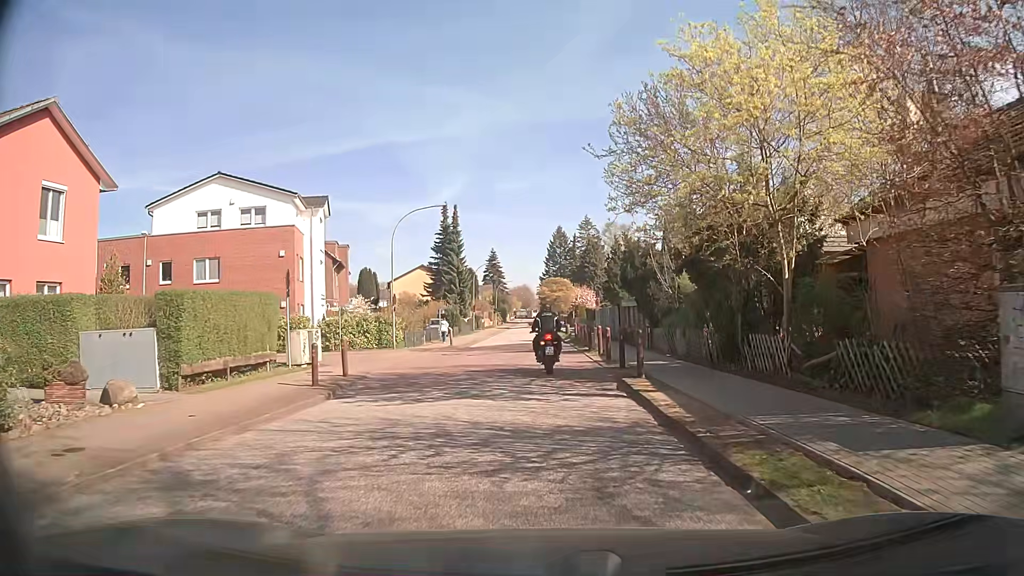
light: Day
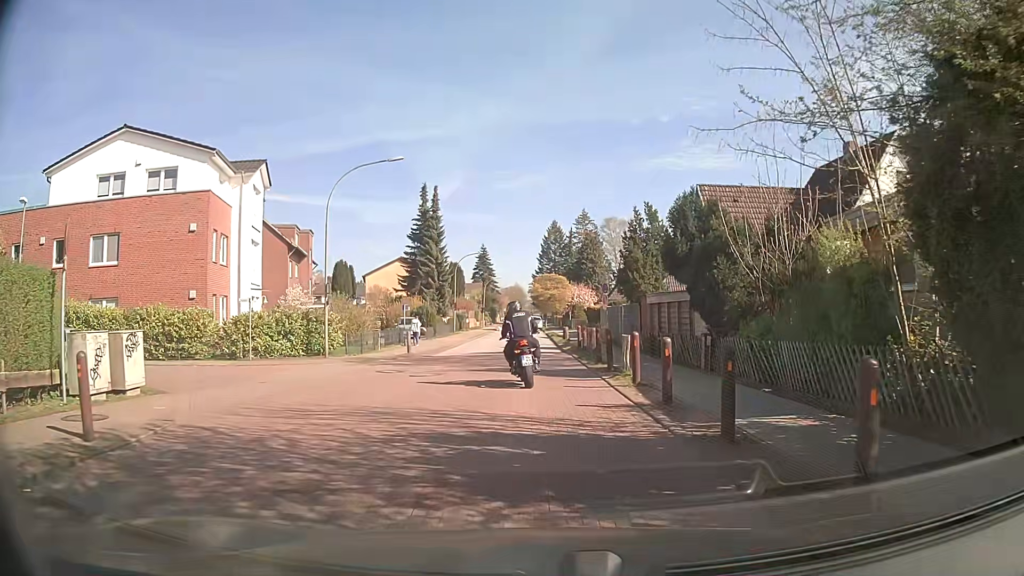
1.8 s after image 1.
(+0.1, +10.1) m; 0°
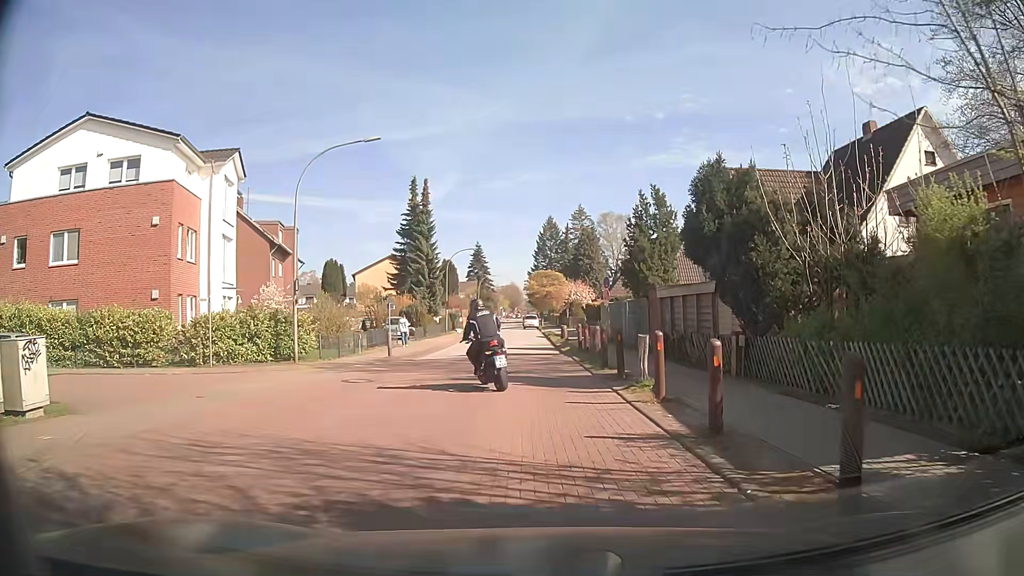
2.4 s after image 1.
(0.0, +2.9) m; 0°
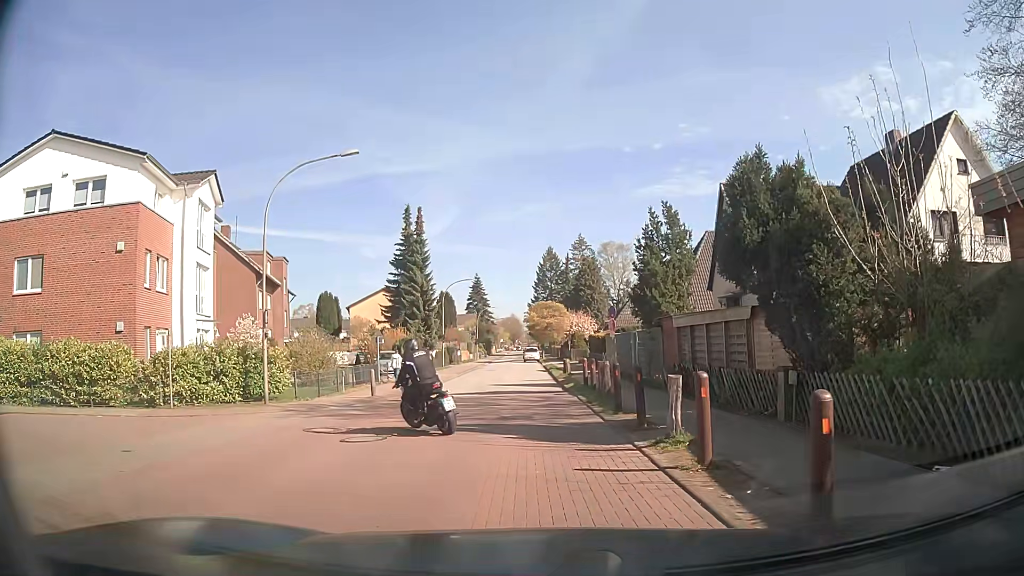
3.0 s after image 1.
(0.0, +2.7) m; 0°
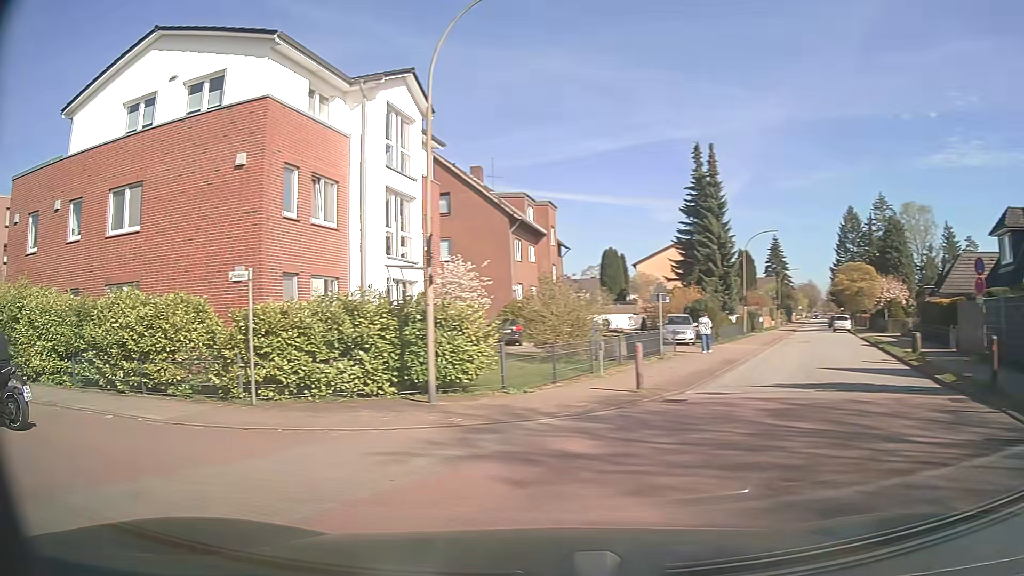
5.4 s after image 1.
(-1.0, +9.5) m; -26°
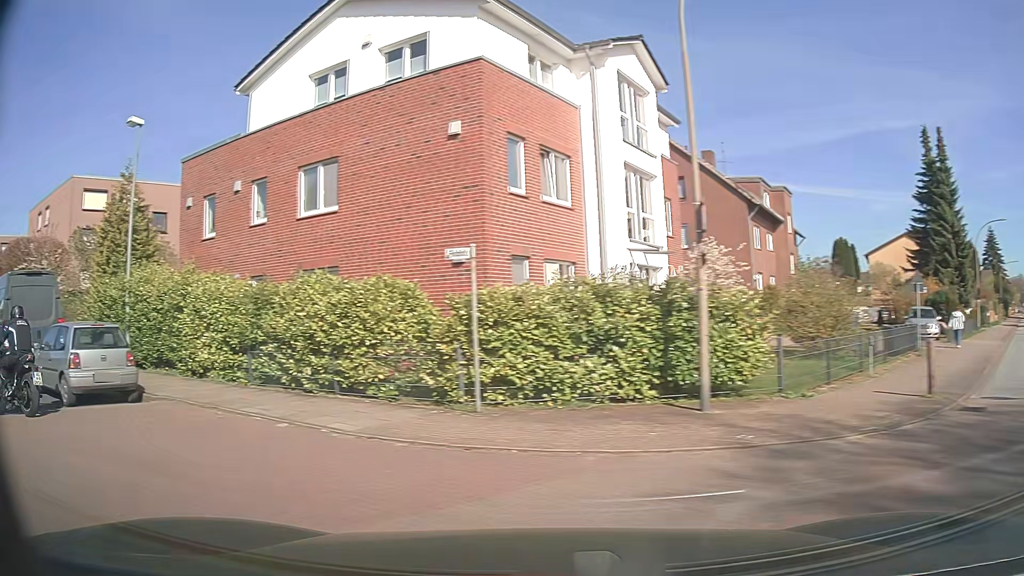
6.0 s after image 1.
(-0.3, +2.3) m; -16°
